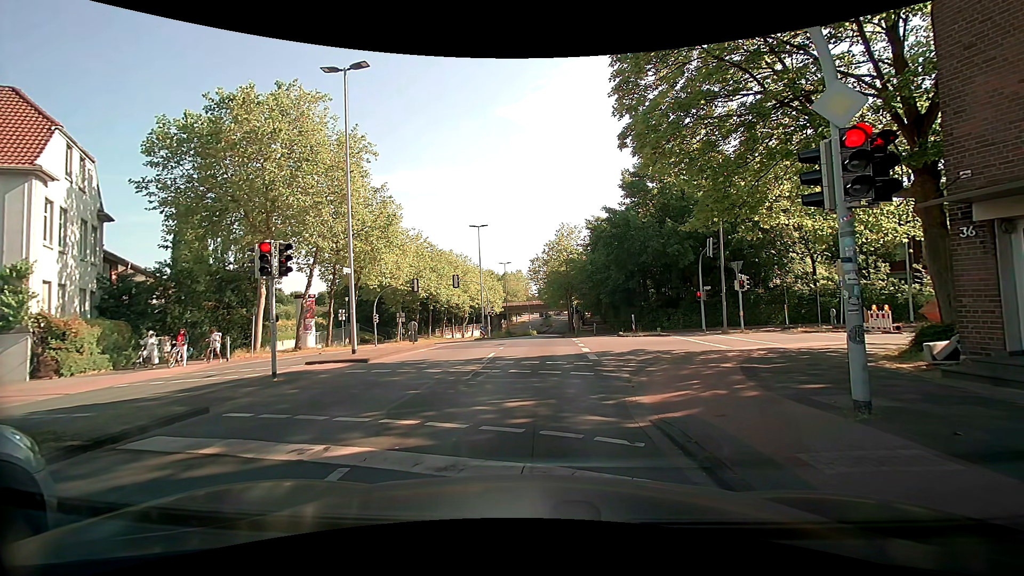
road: tertiary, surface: asphalt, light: Day
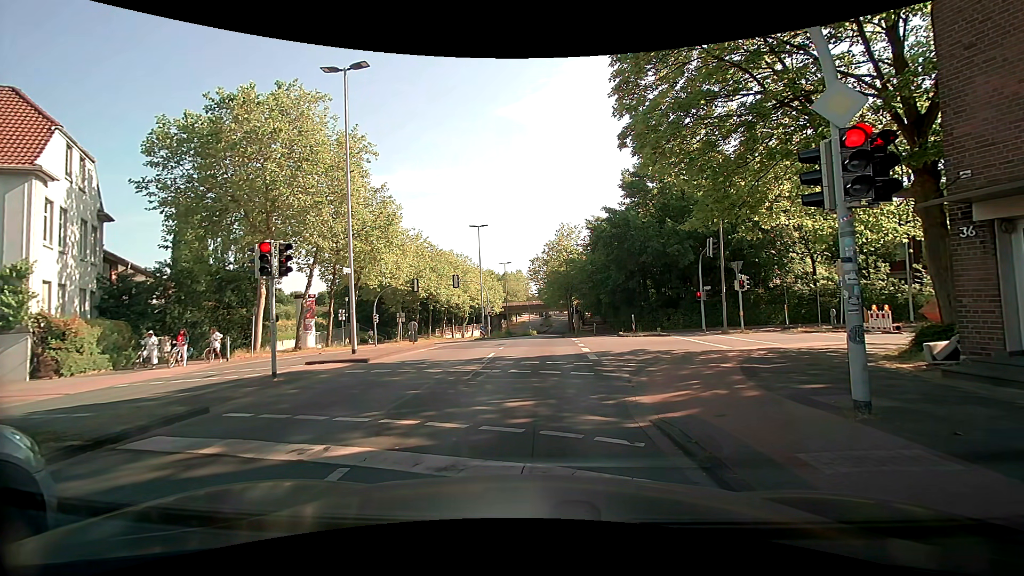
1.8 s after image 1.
(0.0, 0.0) m; 0°
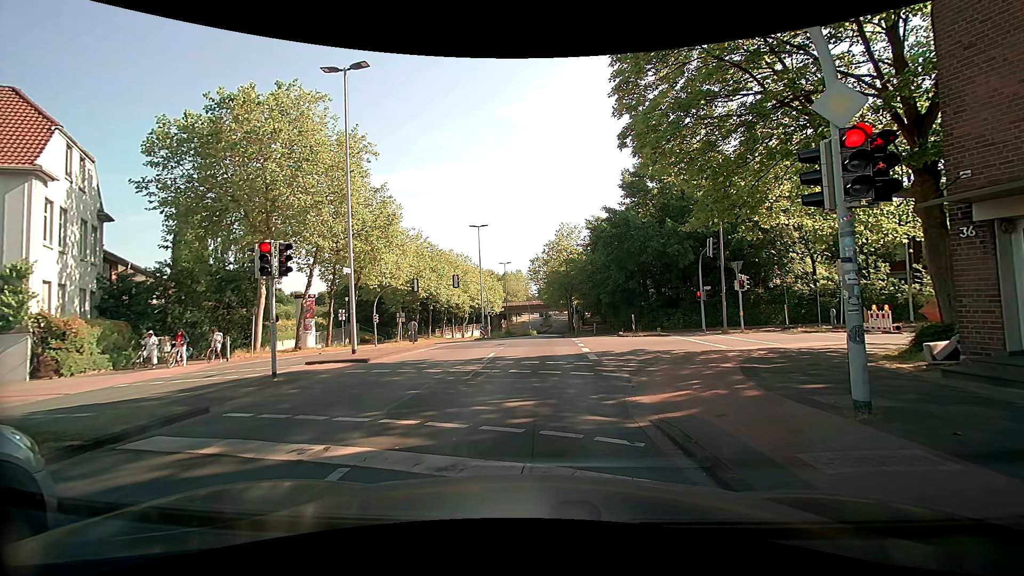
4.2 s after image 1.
(0.0, 0.0) m; 0°
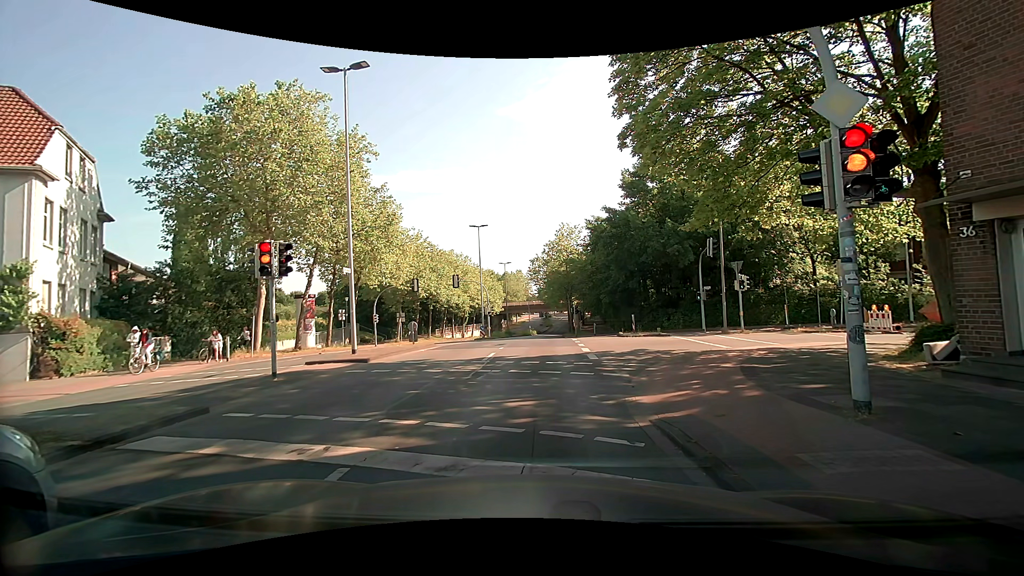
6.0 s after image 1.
(0.0, 0.0) m; 0°
